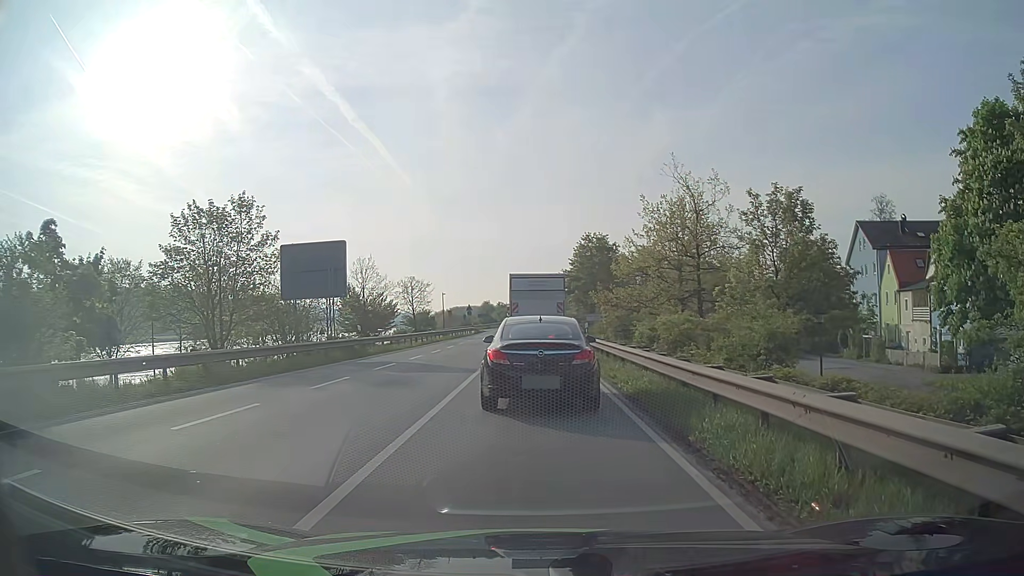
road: primary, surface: asphalt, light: Day
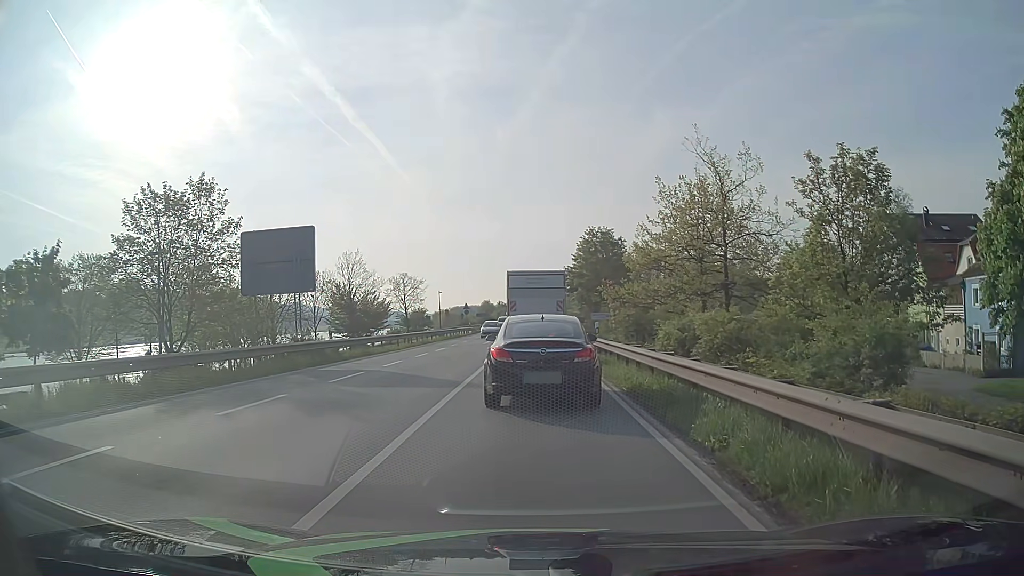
(0.0, +4.6) m; -1°
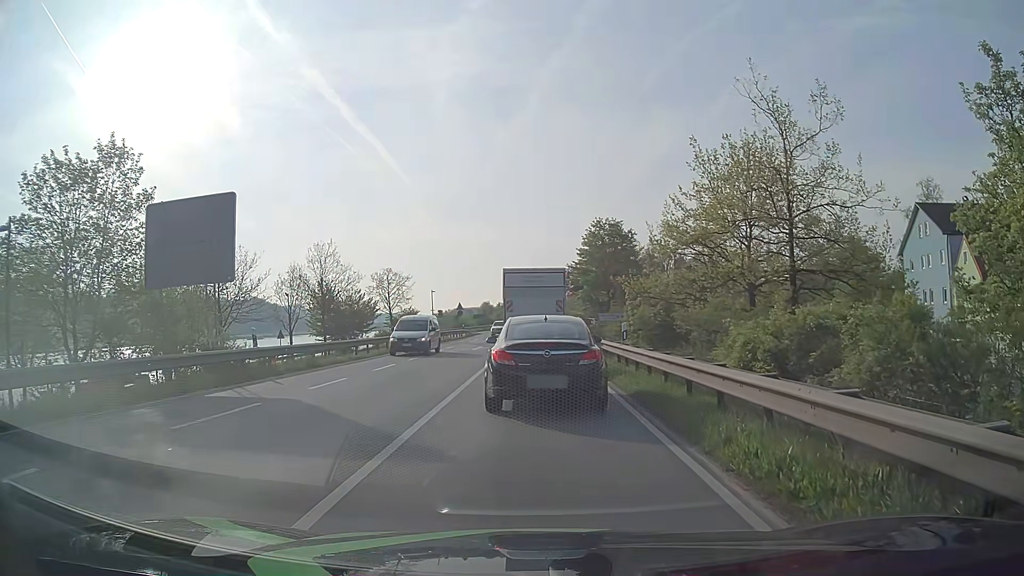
(0.0, +7.4) m; 0°
